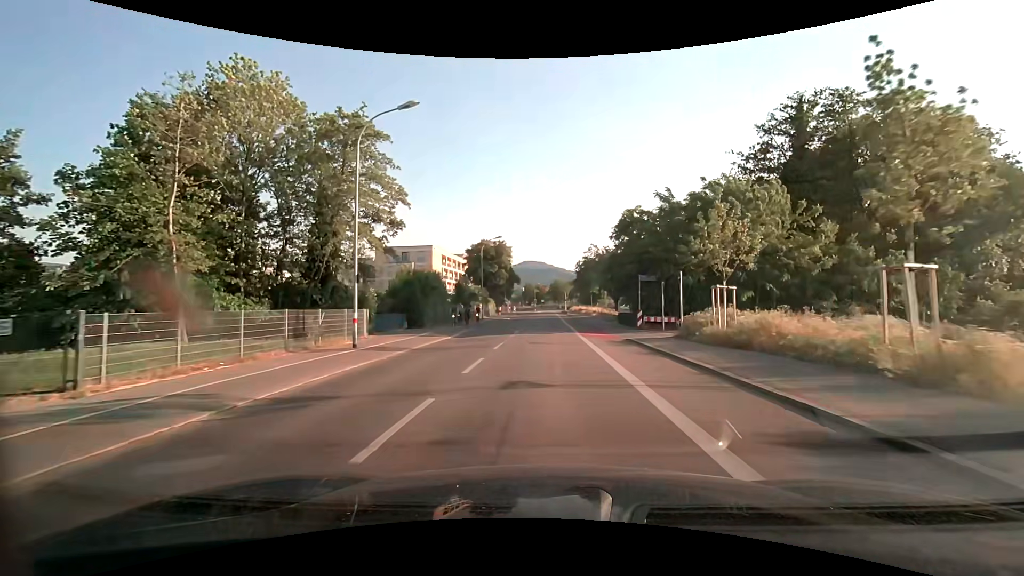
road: secondary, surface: asphalt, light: Day
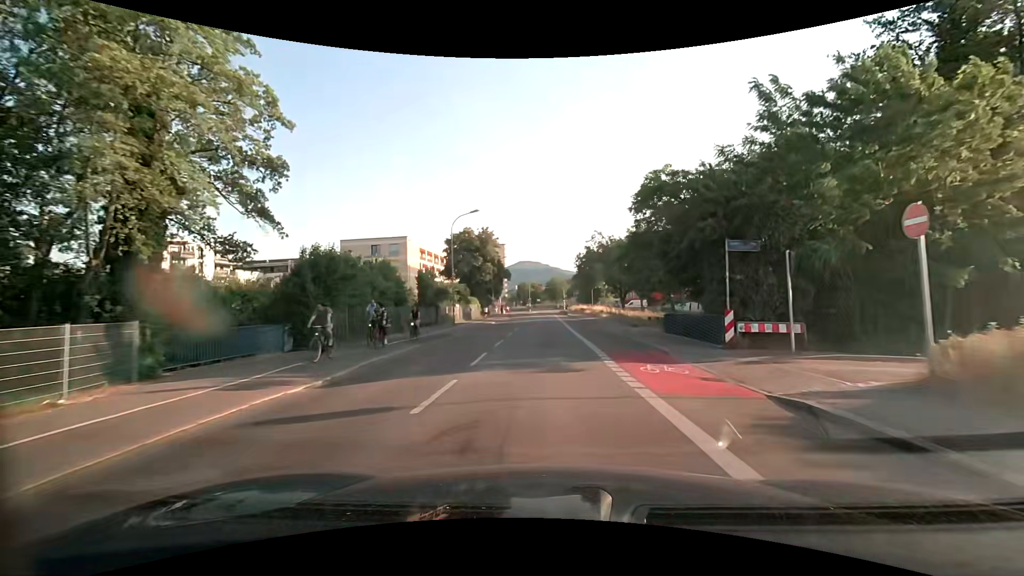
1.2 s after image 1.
(+0.1, +15.3) m; 0°
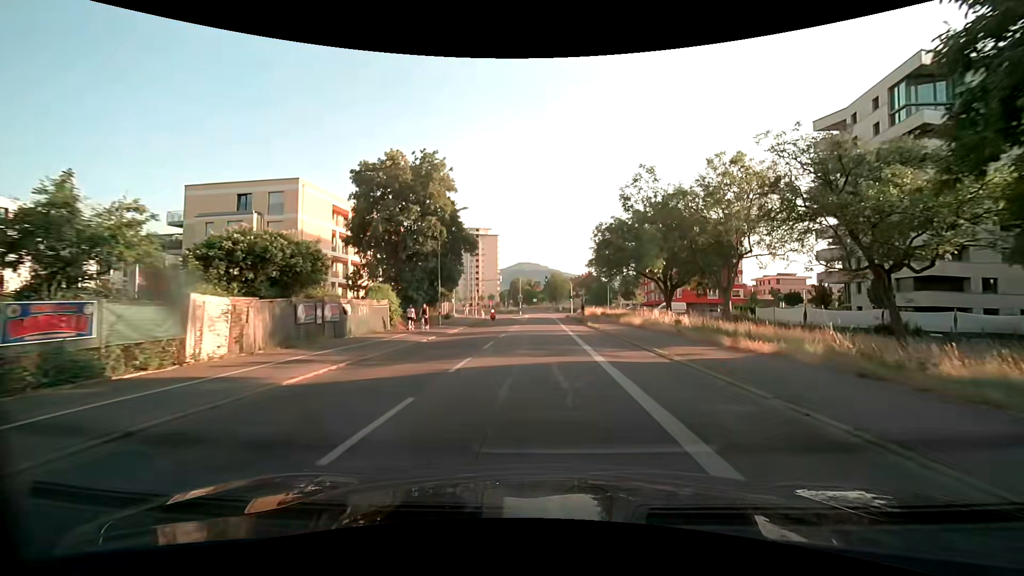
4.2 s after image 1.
(-0.1, +37.8) m; 0°
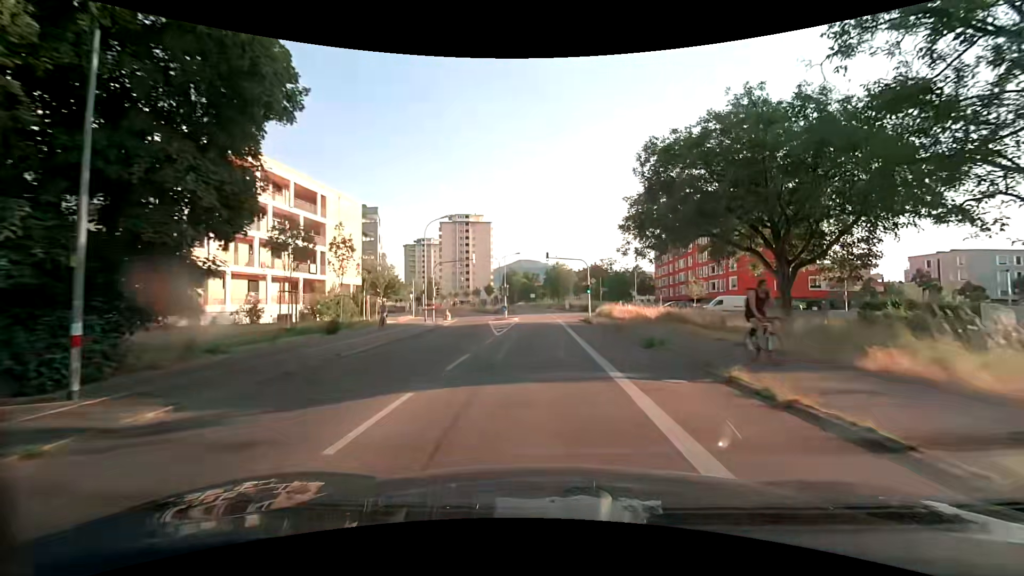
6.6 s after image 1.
(+0.1, +29.8) m; 0°
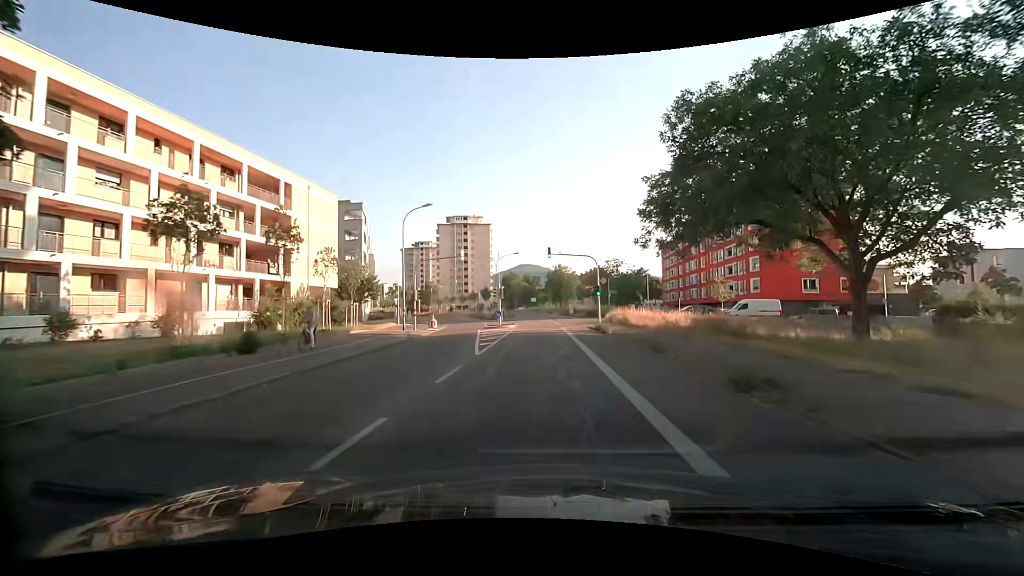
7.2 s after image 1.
(0.0, +7.3) m; 0°
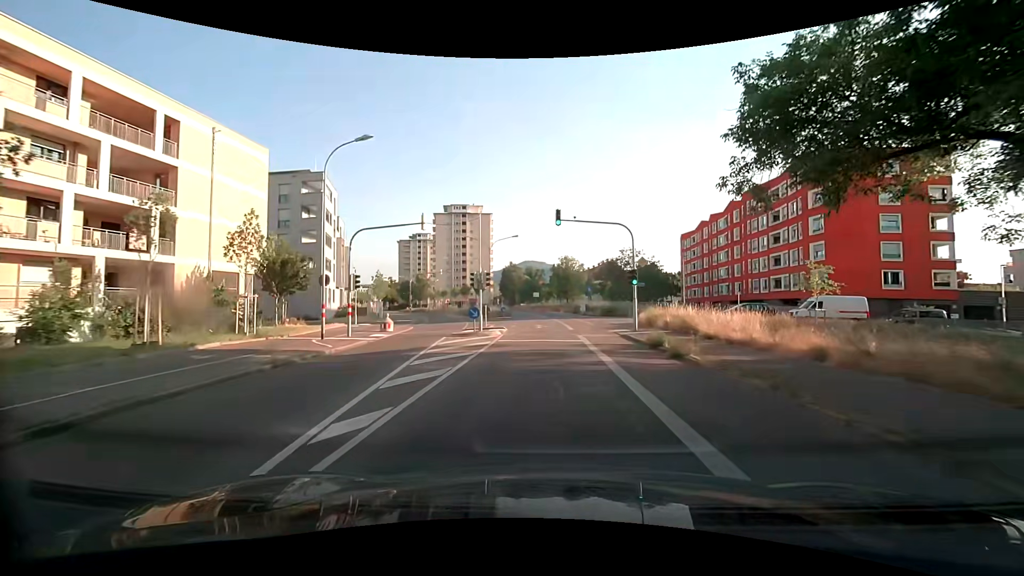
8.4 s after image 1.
(-0.1, +14.3) m; -1°
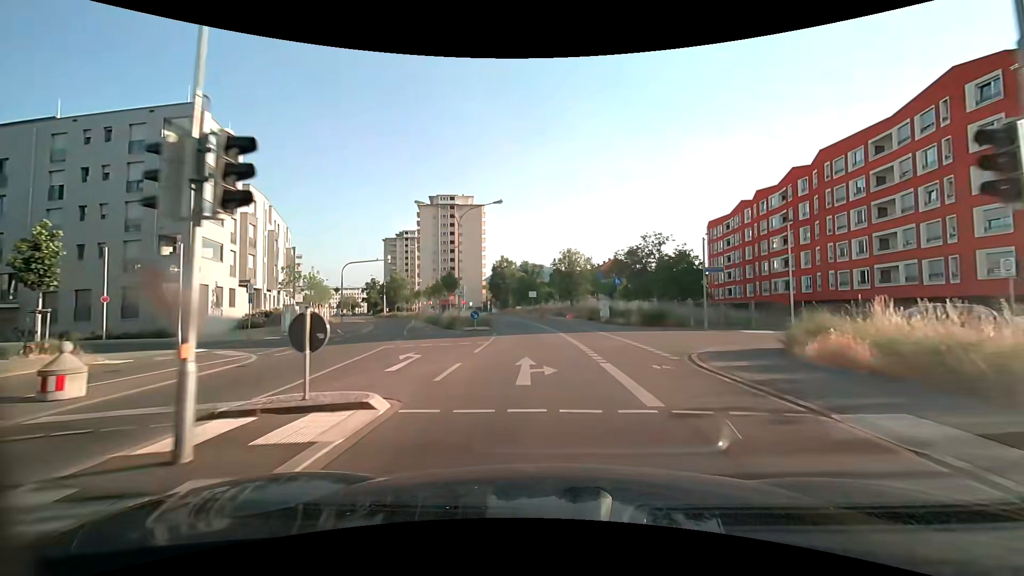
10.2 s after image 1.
(+0.1, +21.2) m; +1°
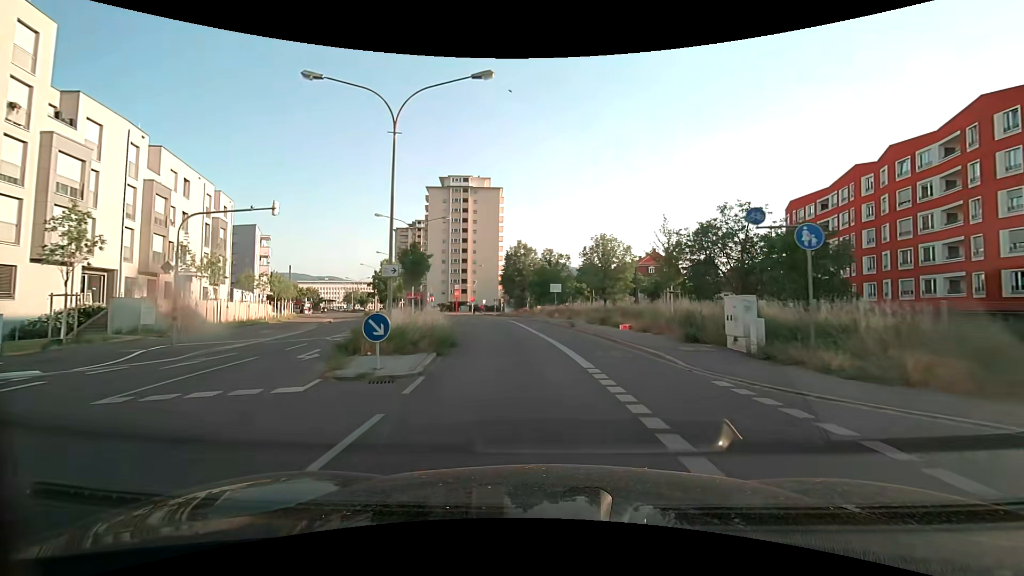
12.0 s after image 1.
(-0.6, +21.6) m; -3°
(0, +10) (-1, +20) (-2, +30) (-4, +40) (-6, +50) (-8, +59) (-11, +69) (-15, +78) (-19, +87) (-24, +96) m
